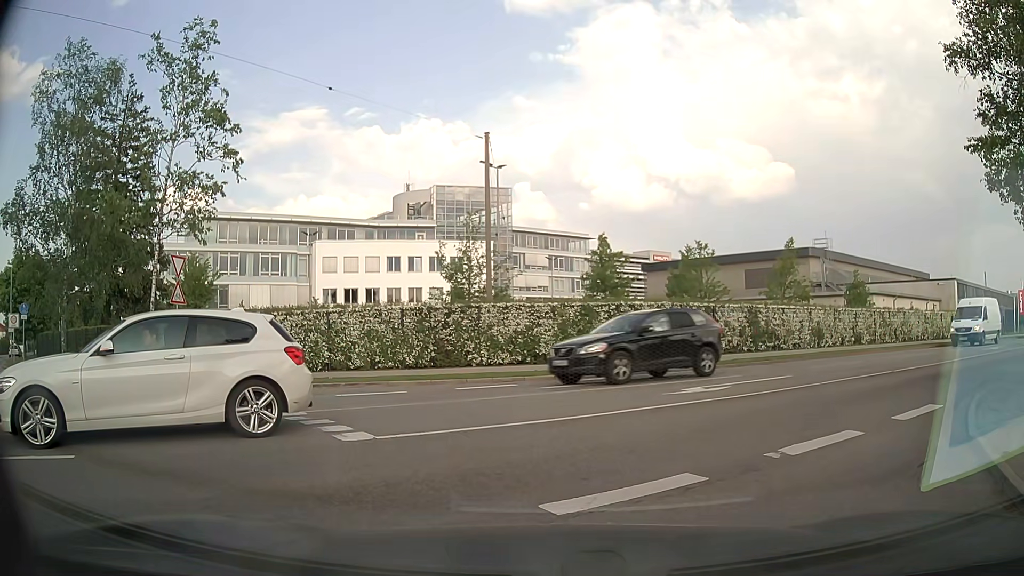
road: unclassified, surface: asphalt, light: Day
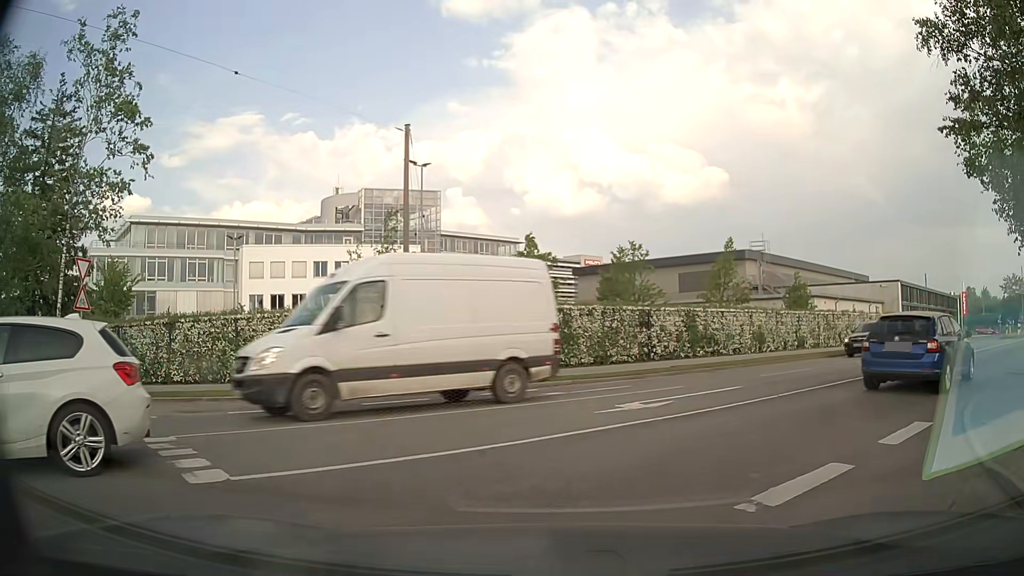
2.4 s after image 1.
(0.0, +2.0) m; +4°
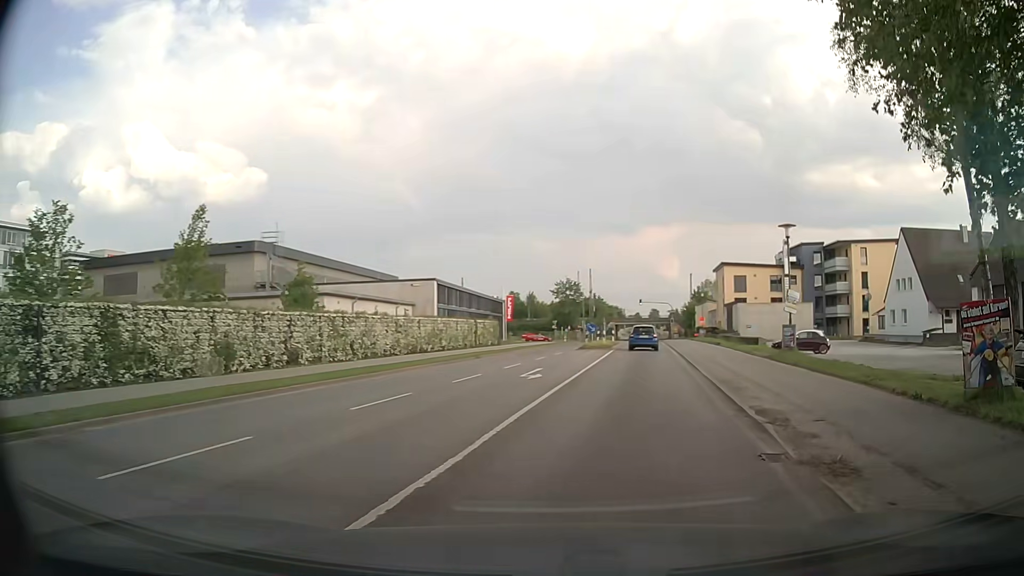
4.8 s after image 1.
(+4.1, +10.9) m; +39°
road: secondary
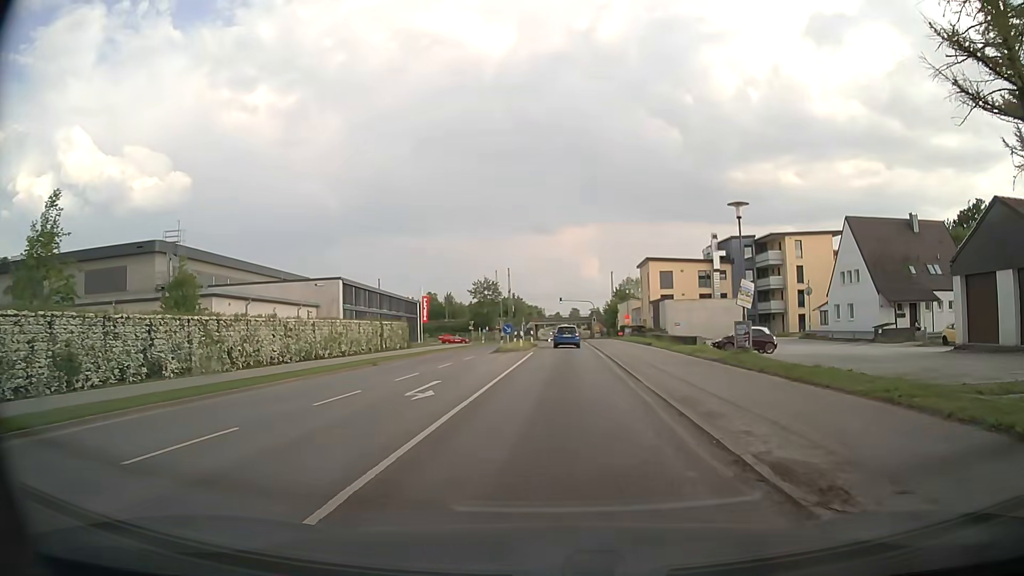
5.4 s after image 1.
(+0.3, +4.7) m; +7°
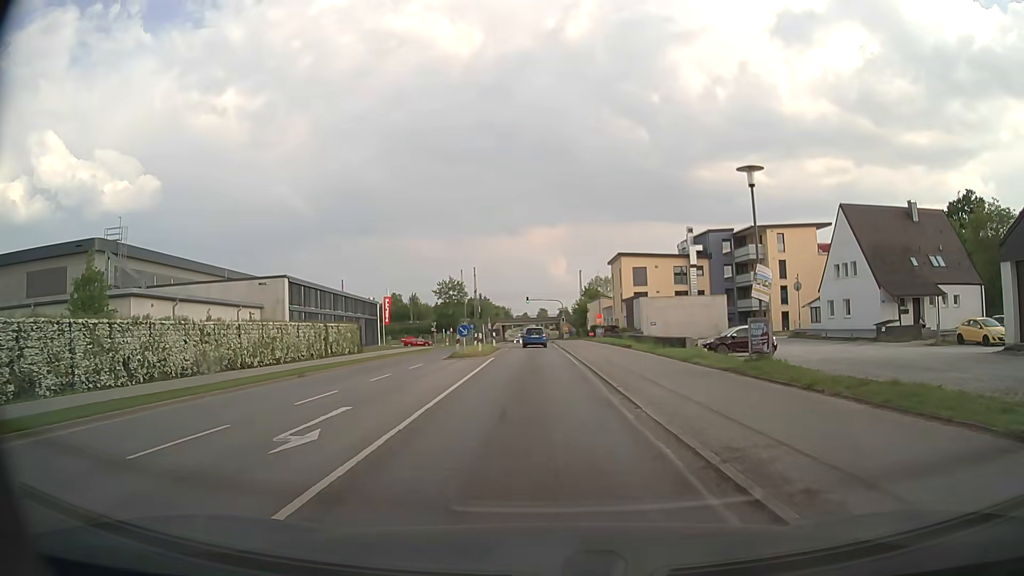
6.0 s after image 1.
(+0.1, +5.4) m; +2°
